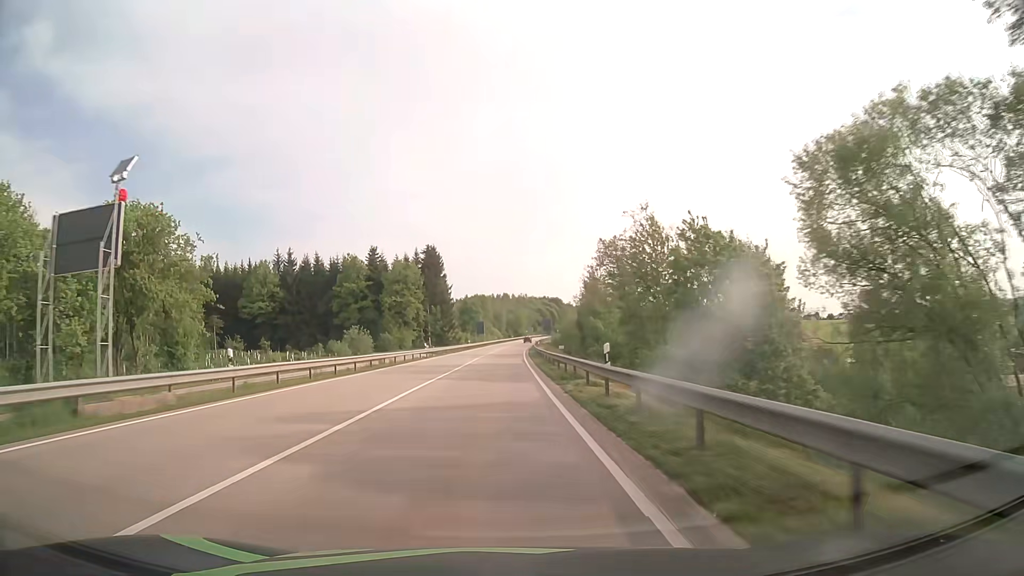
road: primary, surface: asphalt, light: Day
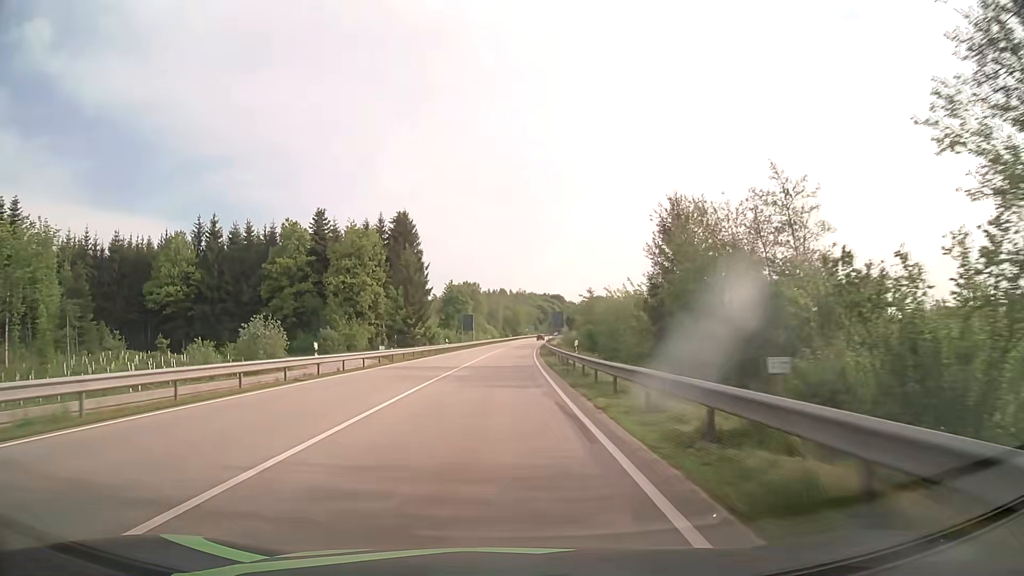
(-0.1, +36.2) m; 0°
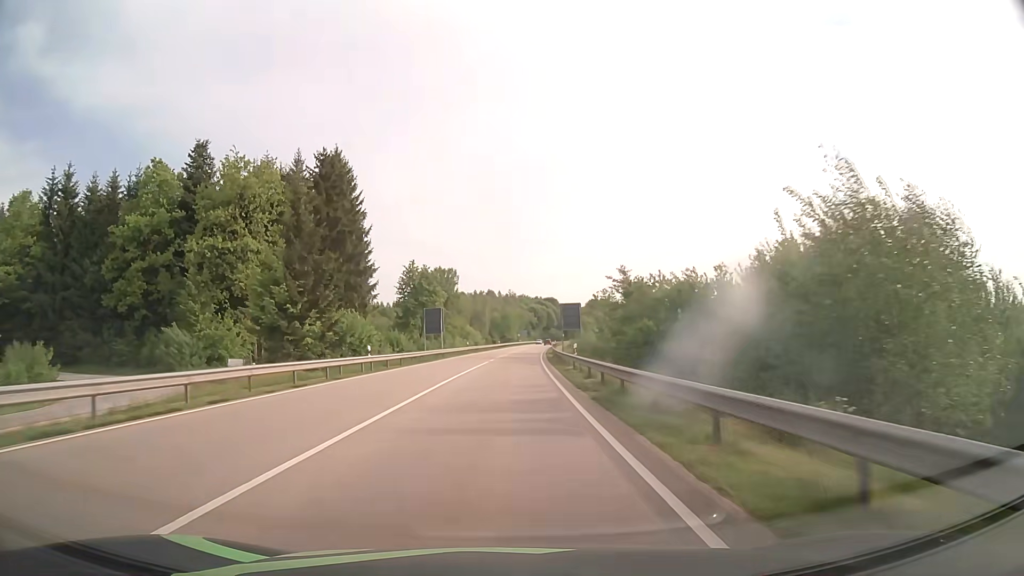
(+0.3, +35.9) m; +1°
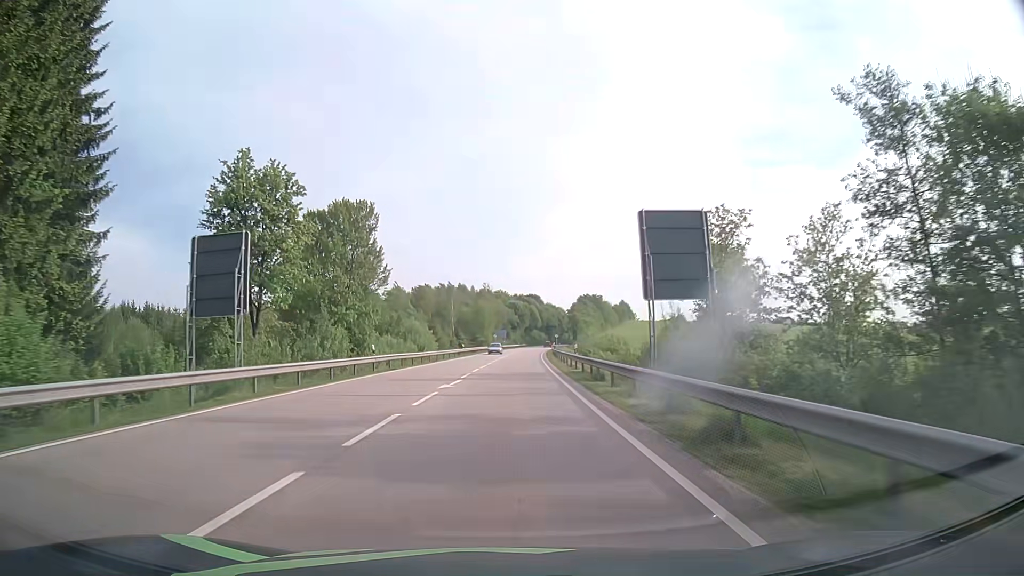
(+0.9, +48.5) m; +2°
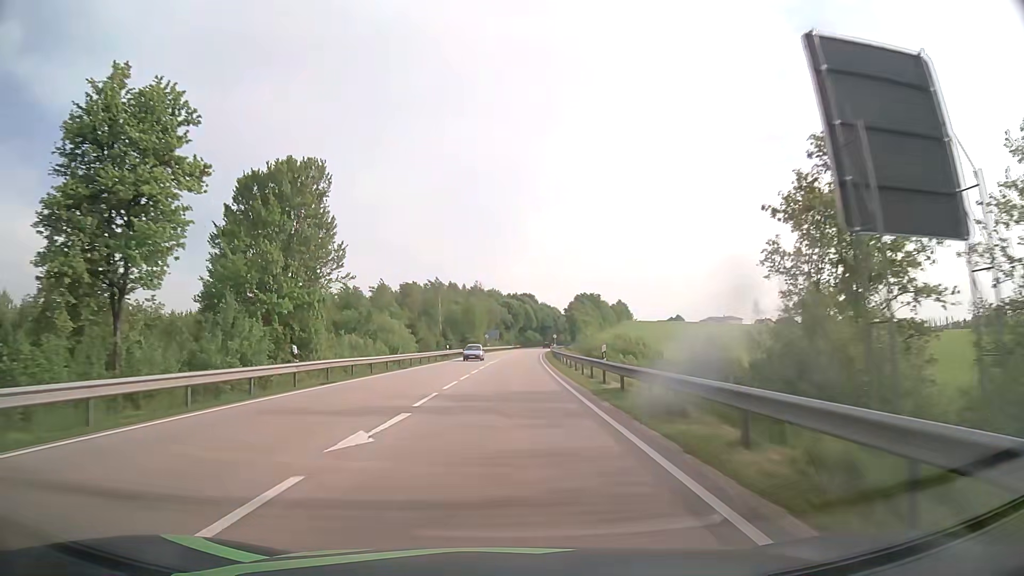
(+0.1, +12.3) m; +1°
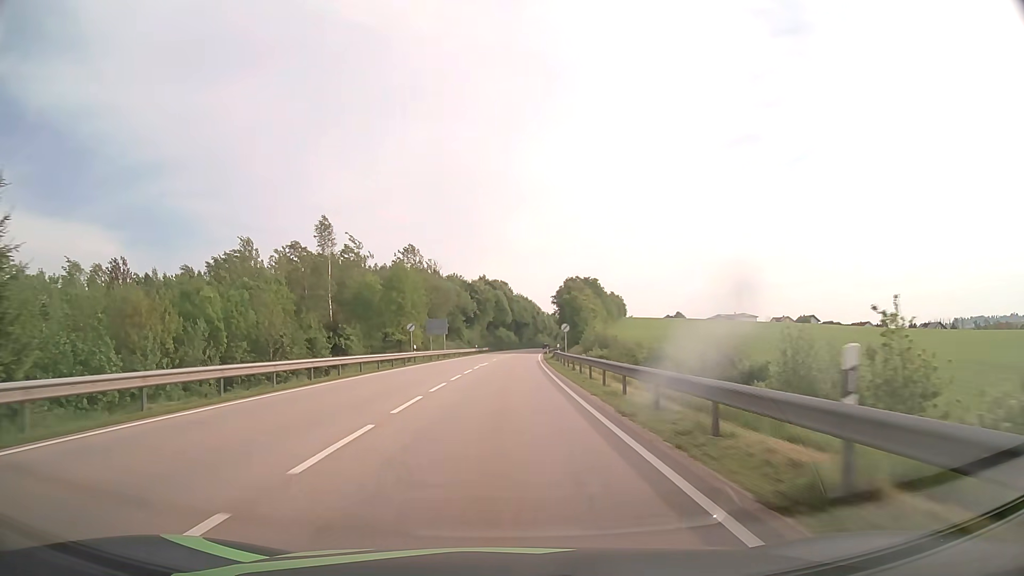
(+1.4, +61.9) m; +3°
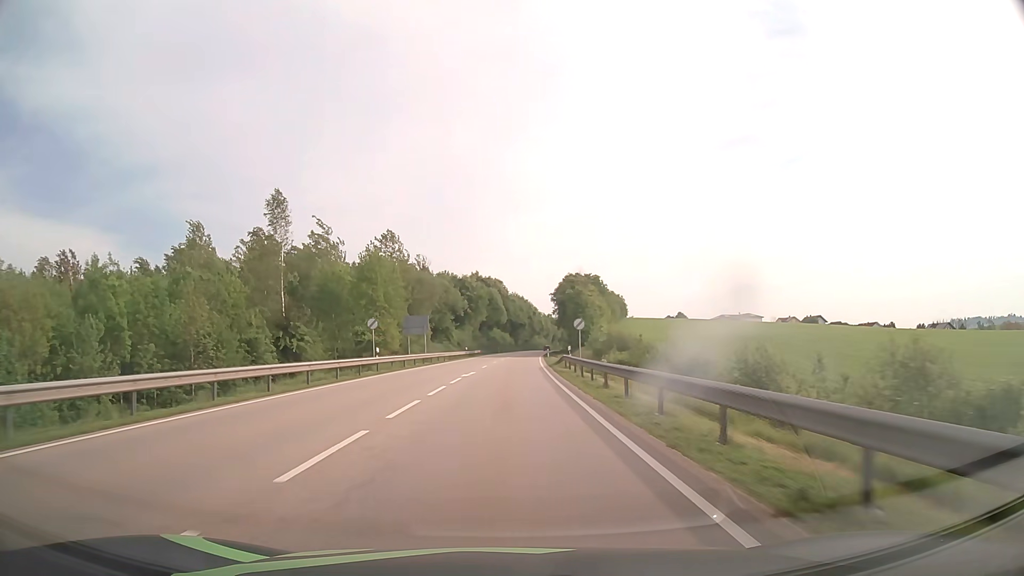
(0.0, +12.5) m; 0°
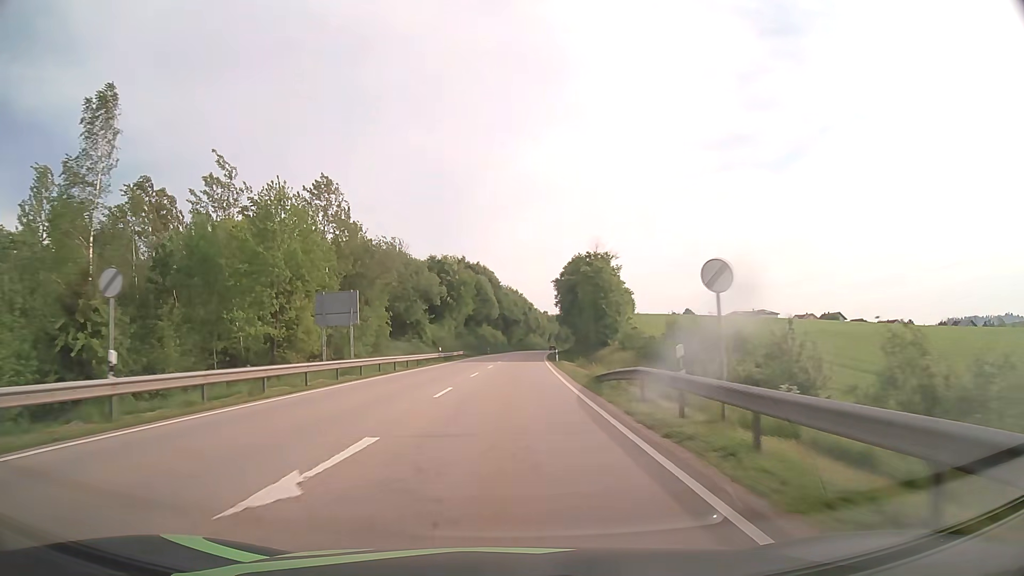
(+0.2, +25.2) m; +1°
